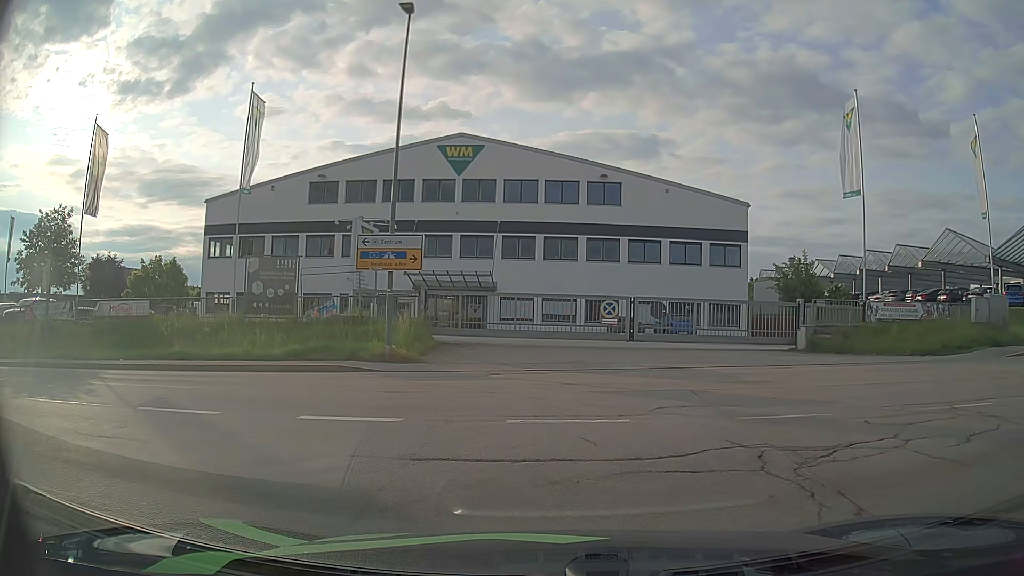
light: Day
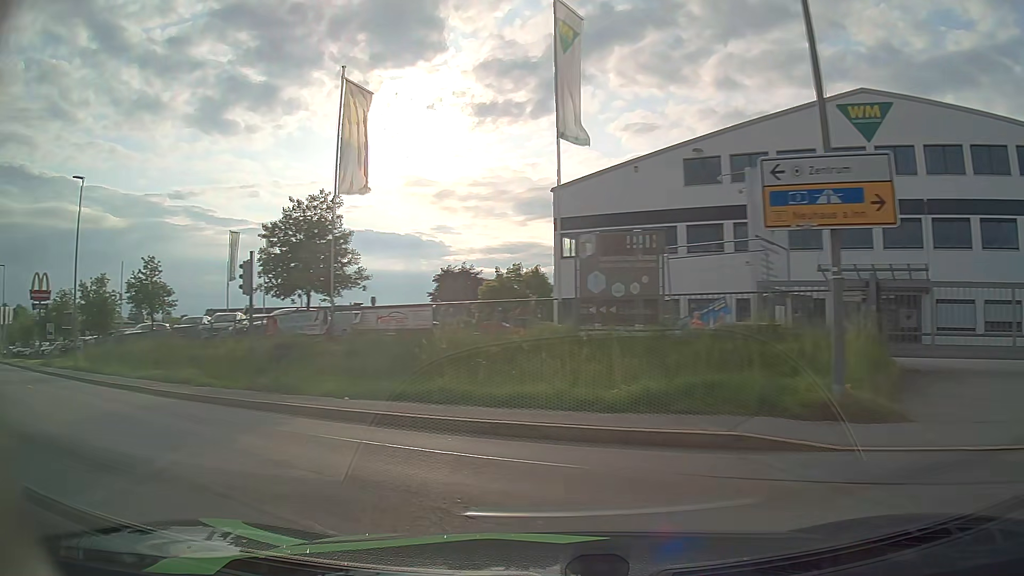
(-1.8, +9.7) m; -32°
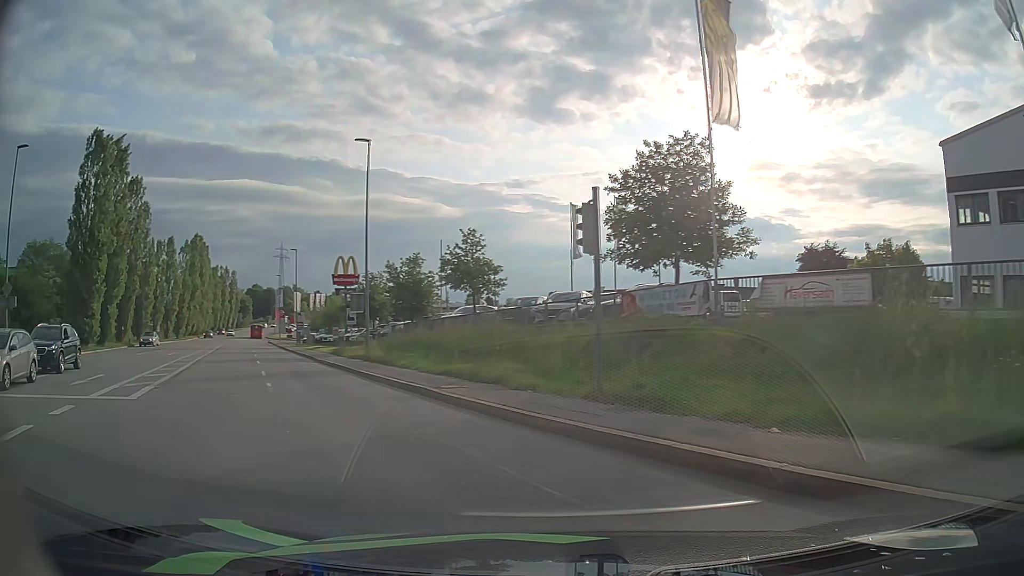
(-1.7, +6.2) m; -30°
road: tertiary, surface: asphalt
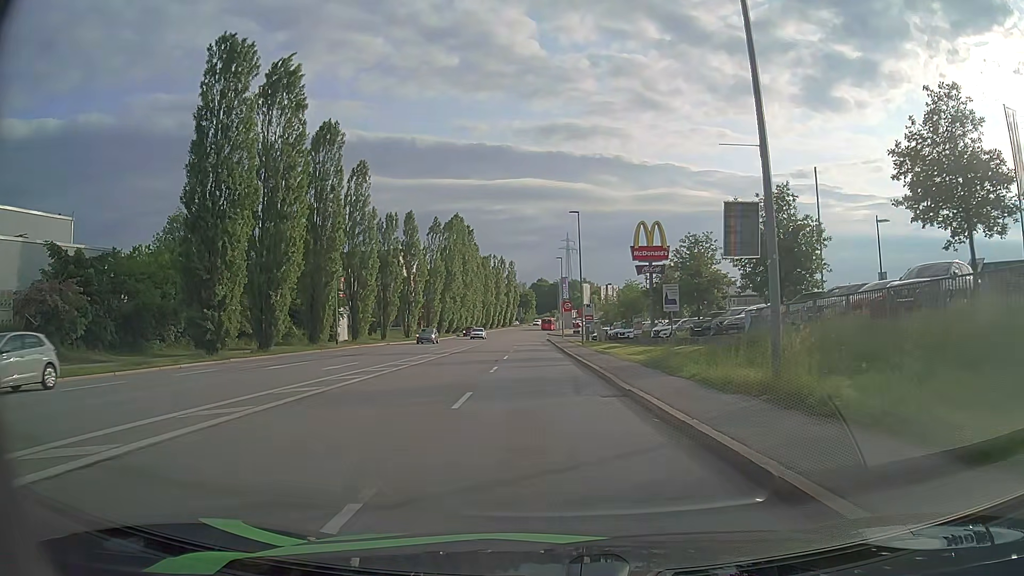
(-6.7, +19.9) m; -25°
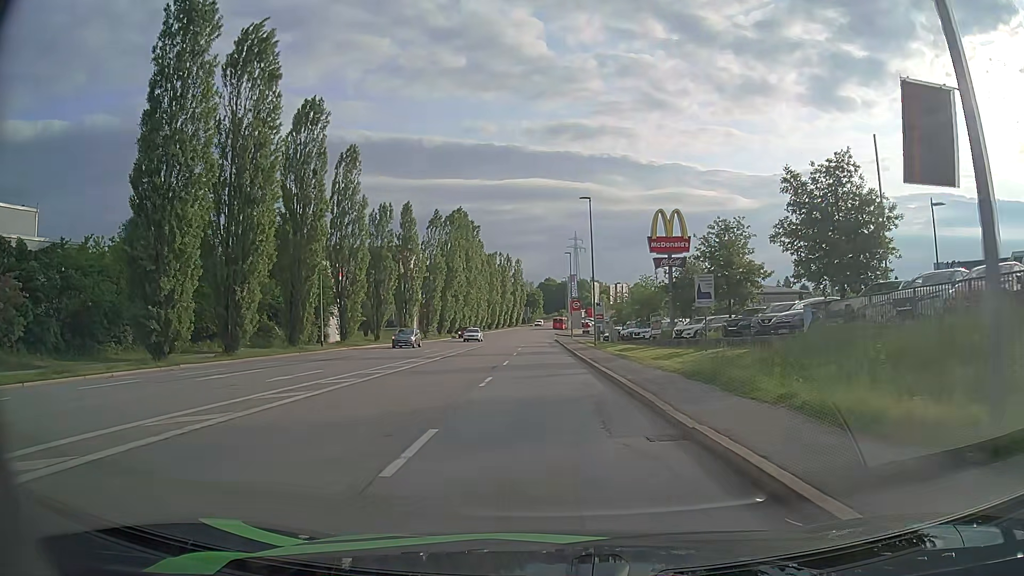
(-0.1, +5.6) m; -1°
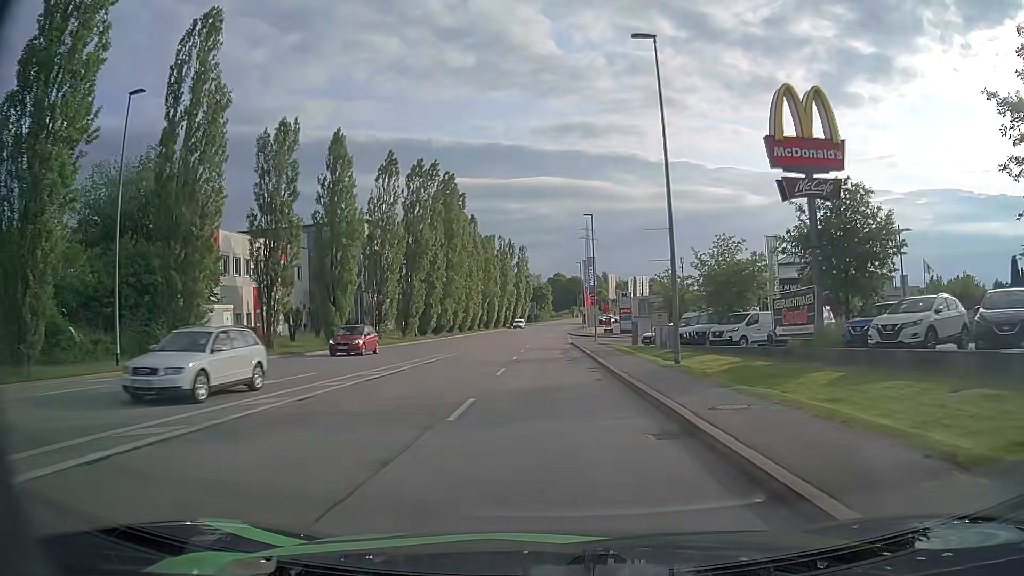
(-0.4, +26.5) m; -1°
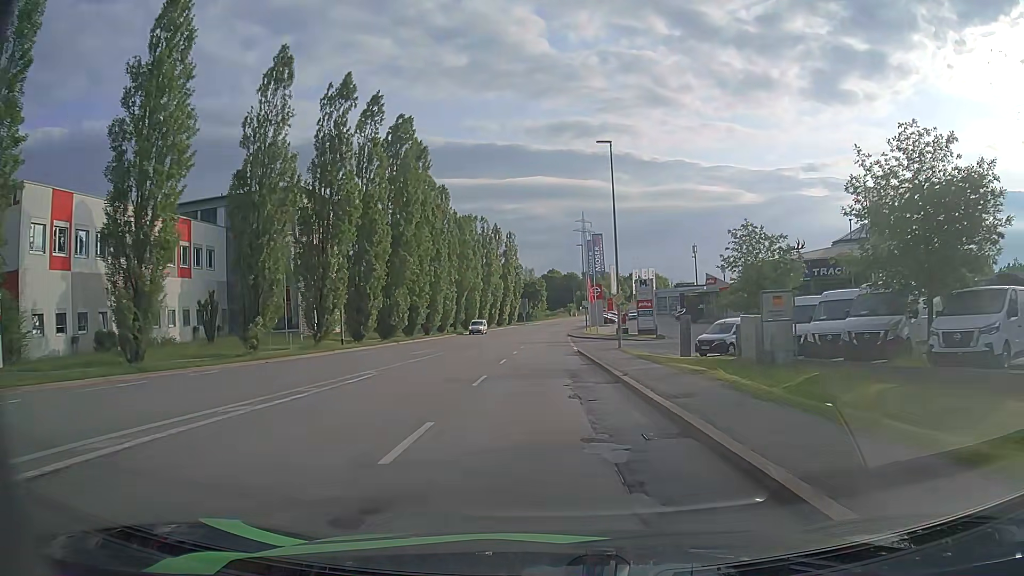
(0.0, +22.0) m; +1°
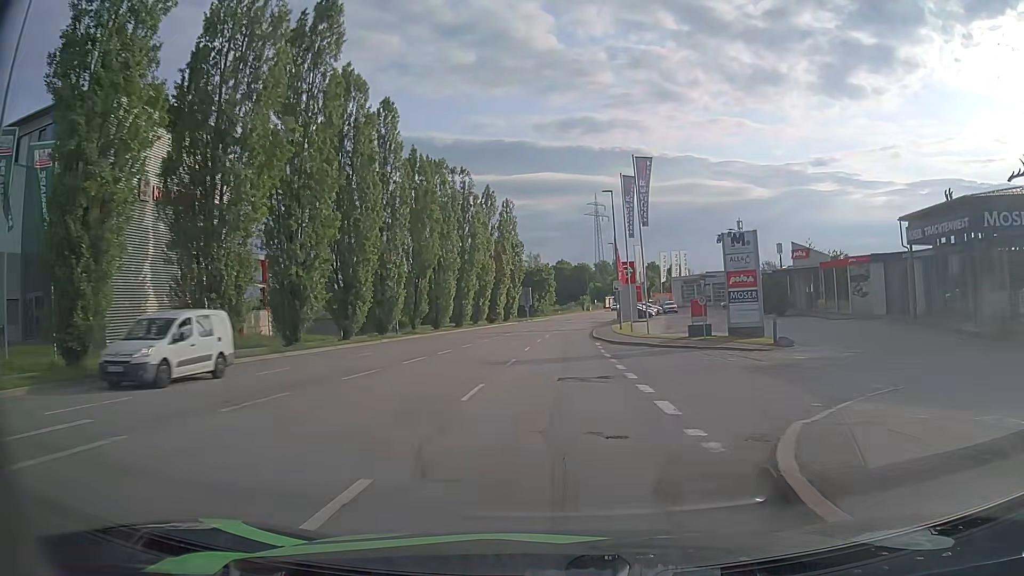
(-0.3, +30.9) m; 0°
(0, +10) (0, +20) (0, +30) (0, +40) (+1, +50) (+2, +60) (+2, +70) (+3, +80) (+4, +90) (+6, +100) m
